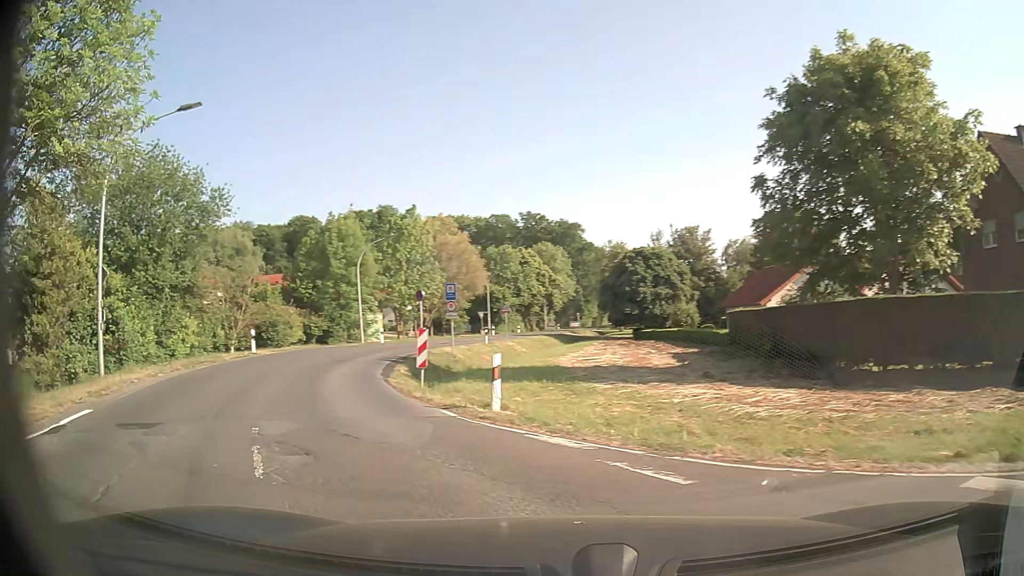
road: secondary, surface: paved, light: Day
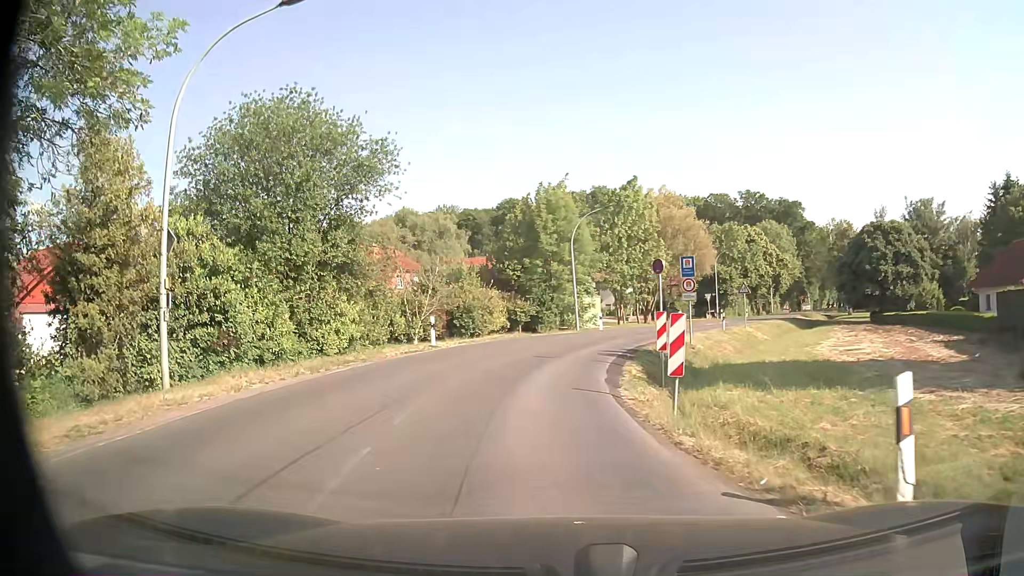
(-1.5, +6.8) m; -20°
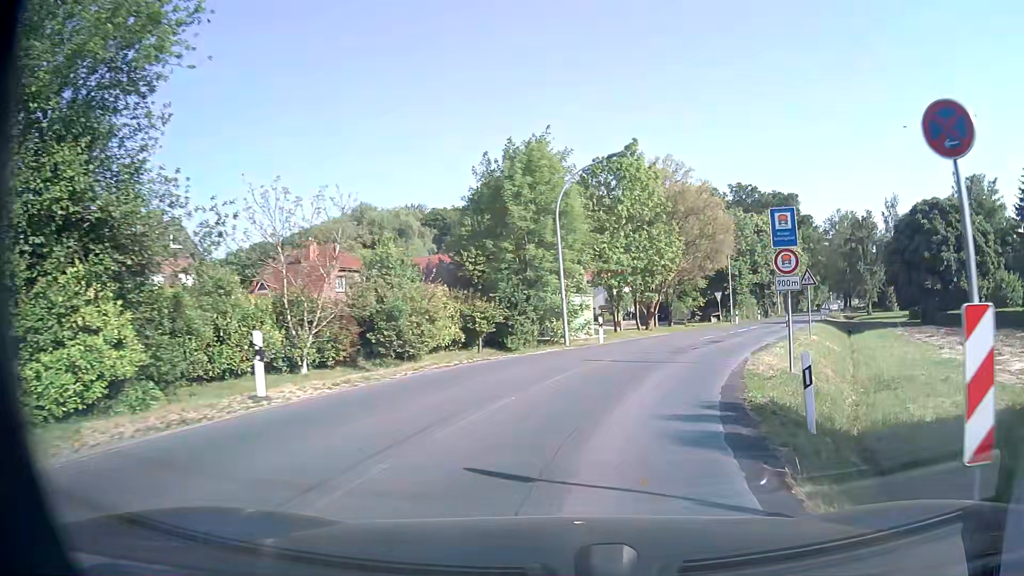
(-0.2, +14.2) m; +2°
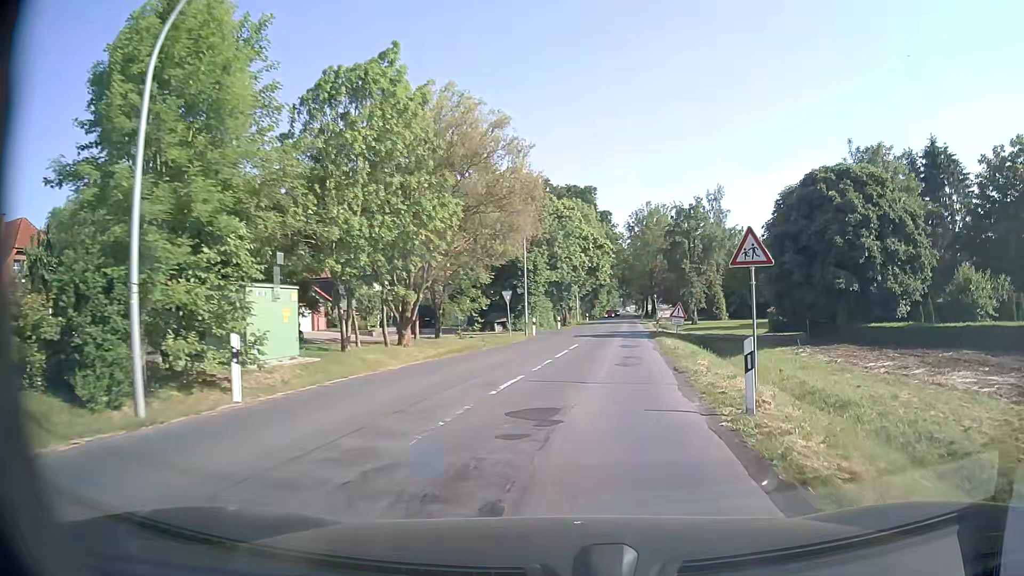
(+2.8, +17.3) m; +18°
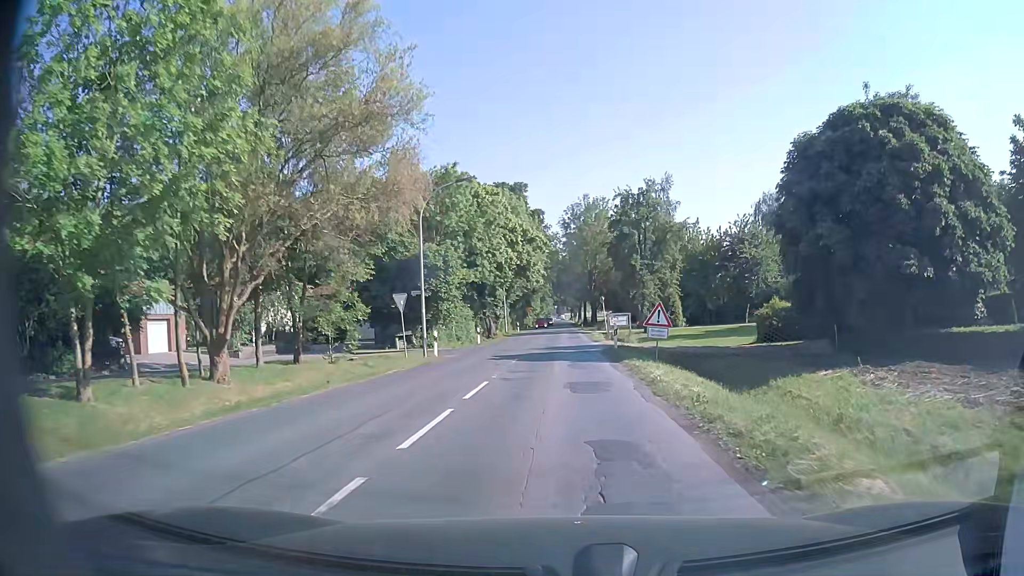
(+1.0, +12.9) m; +6°
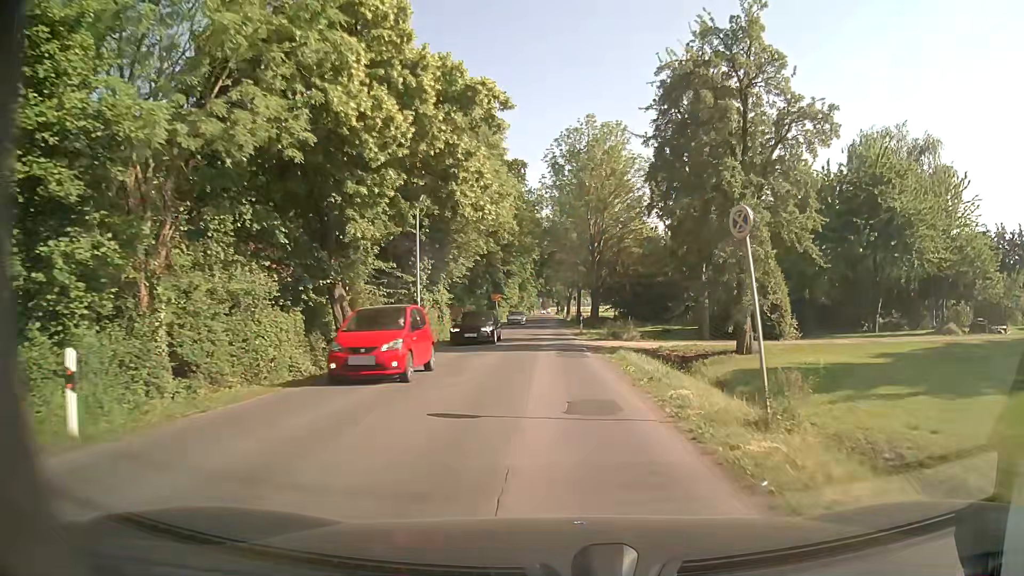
(+0.6, +36.0) m; +2°
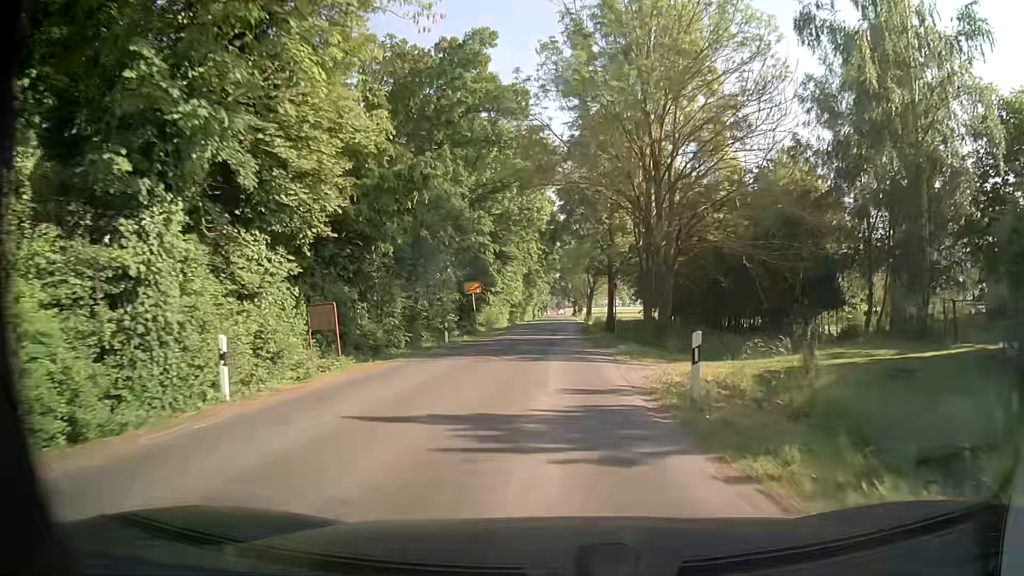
(-0.2, +31.5) m; -1°
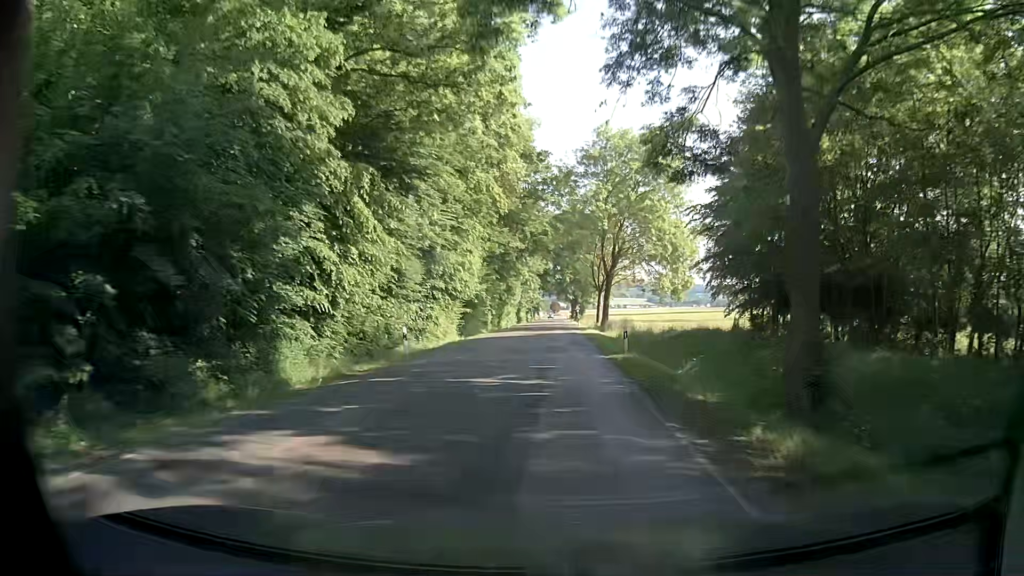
(+0.1, +43.2) m; 0°
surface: asphalt
(0, +10) (0, +20) (0, +30) (0, +40) (0, +50) (0, +60) (0, +70) (0, +80) (0, +90) (0, +100) m
